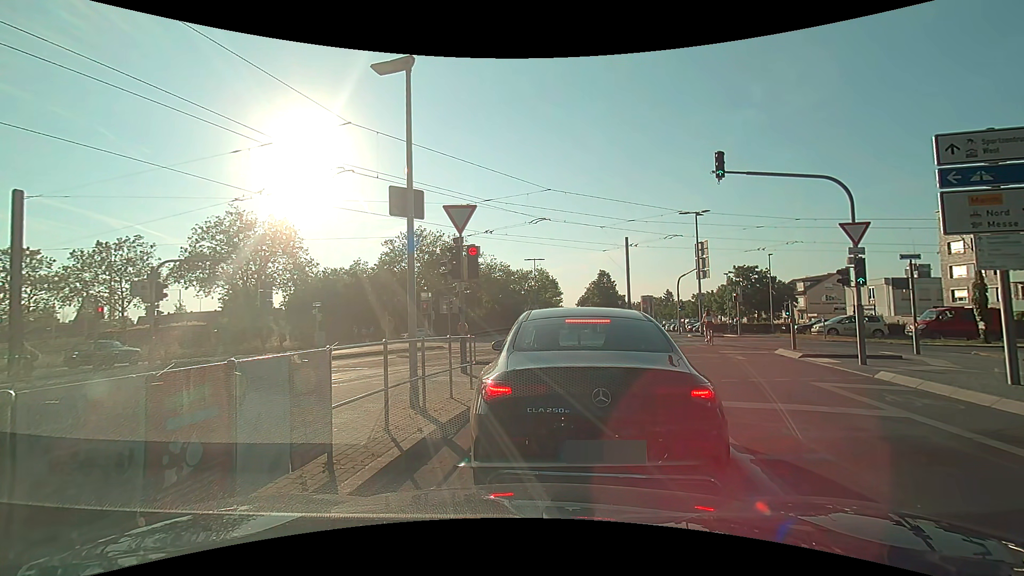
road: secondary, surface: asphalt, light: Day
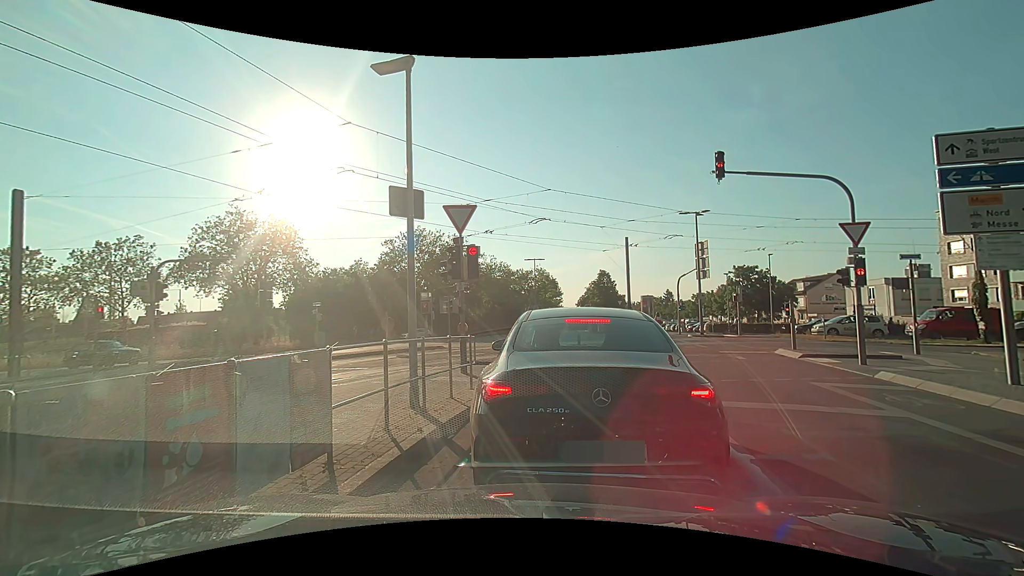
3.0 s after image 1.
(0.0, 0.0) m; 0°
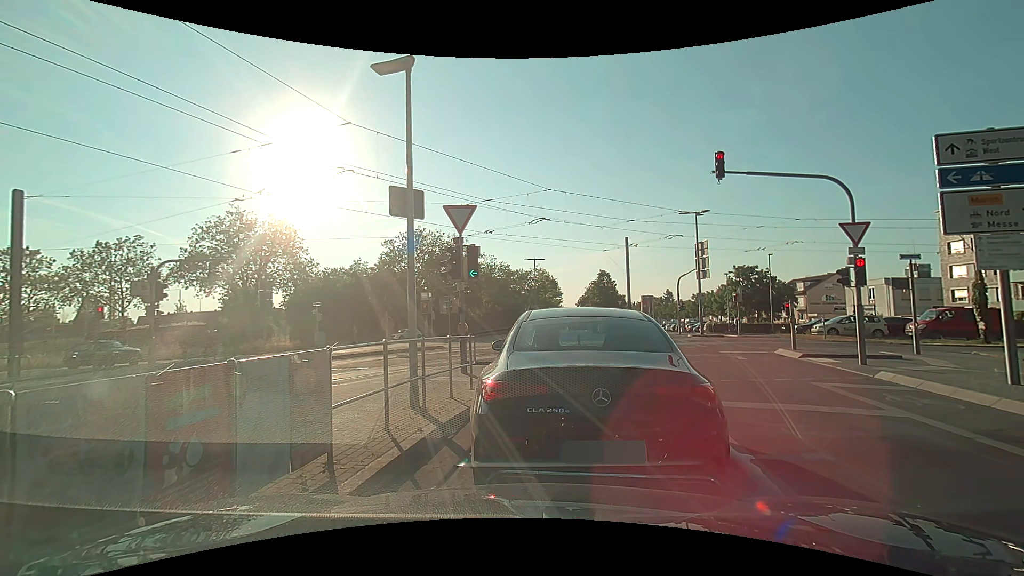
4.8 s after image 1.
(0.0, 0.0) m; 0°
(+1, +10) (+3, +20) (+2, +30) (-2, +39) (-9, +46) (-18, +51) (-27, +53) (-37, +55) (-47, +56) (-57, +57) m
